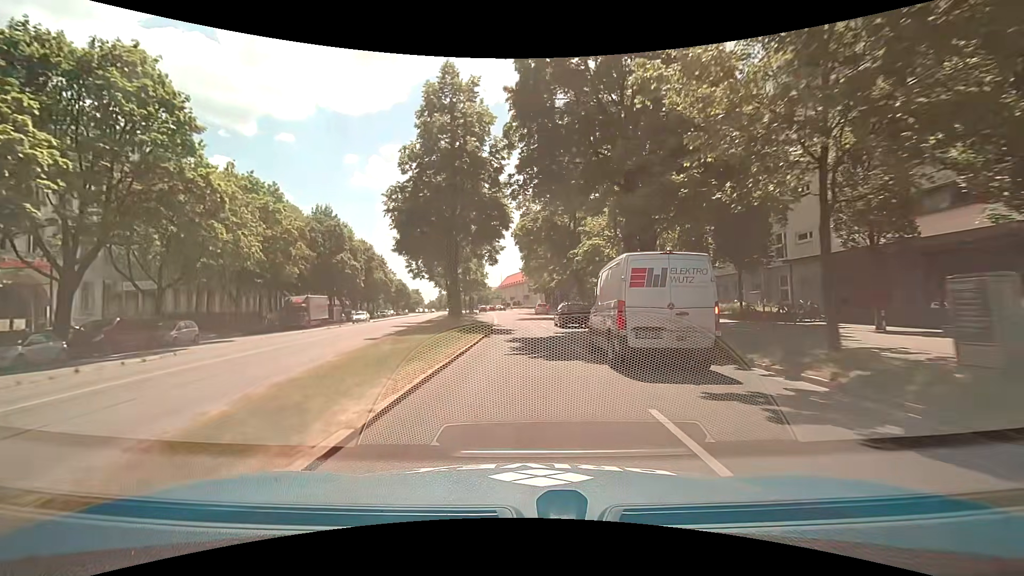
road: secondary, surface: asphalt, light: Day
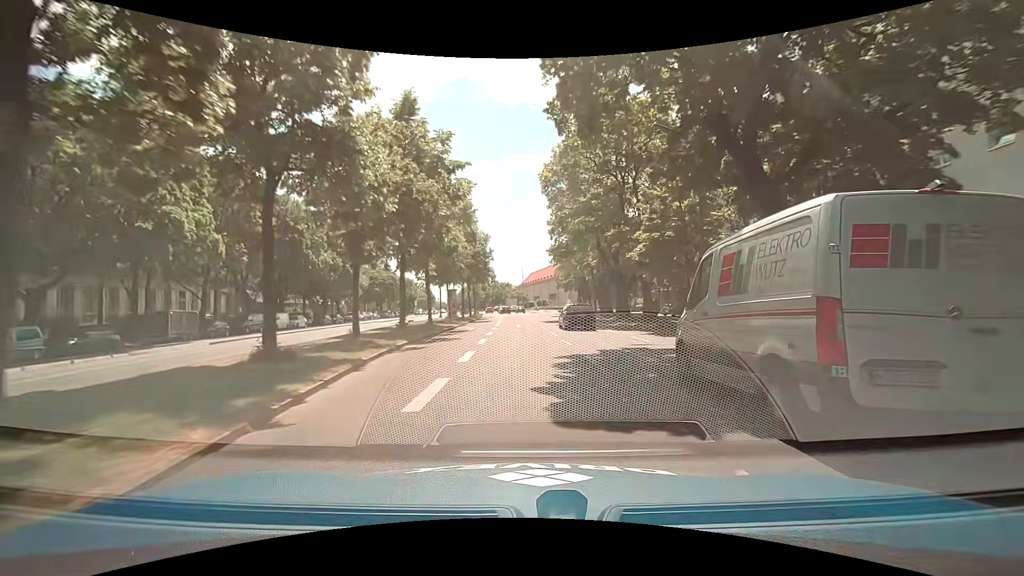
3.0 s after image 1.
(-0.6, +38.3) m; -2°
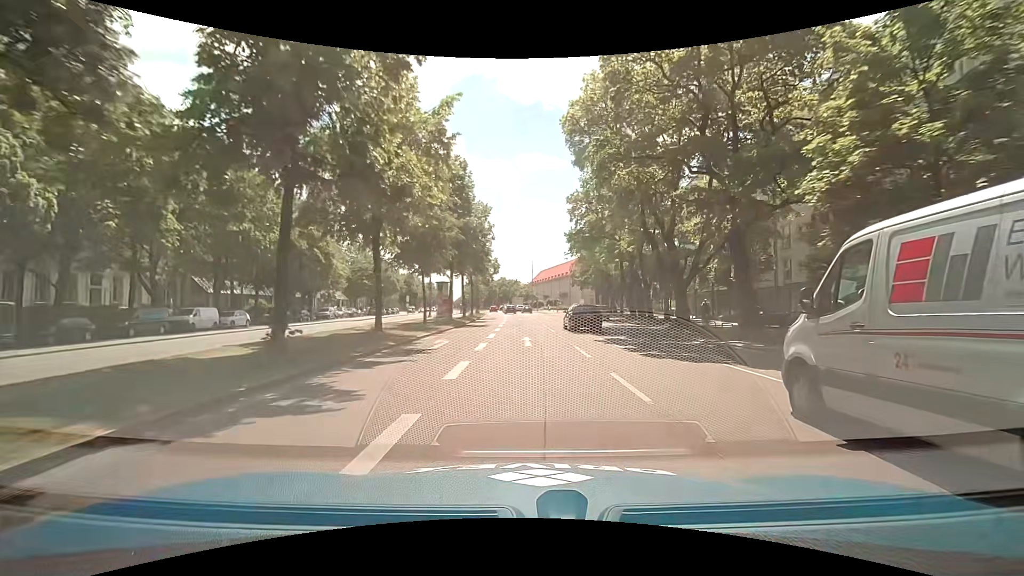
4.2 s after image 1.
(-0.4, +15.2) m; -3°
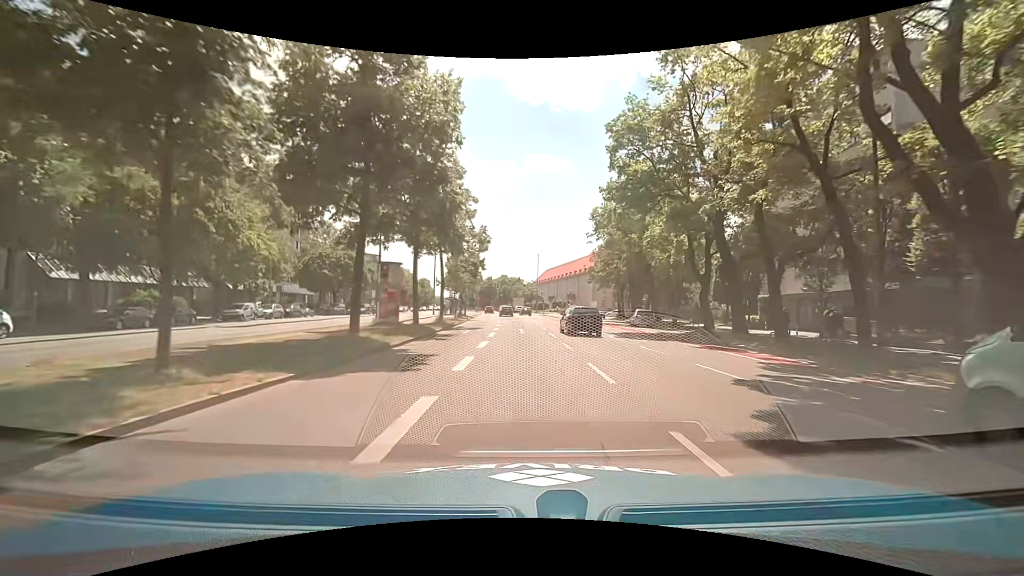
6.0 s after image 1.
(+0.3, +22.9) m; +1°
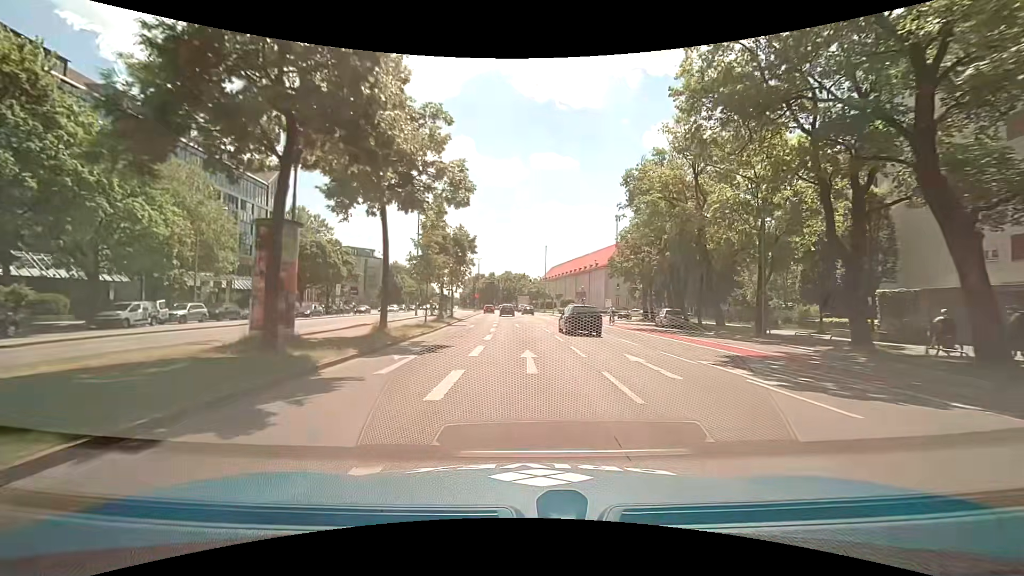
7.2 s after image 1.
(-0.1, +15.2) m; +1°
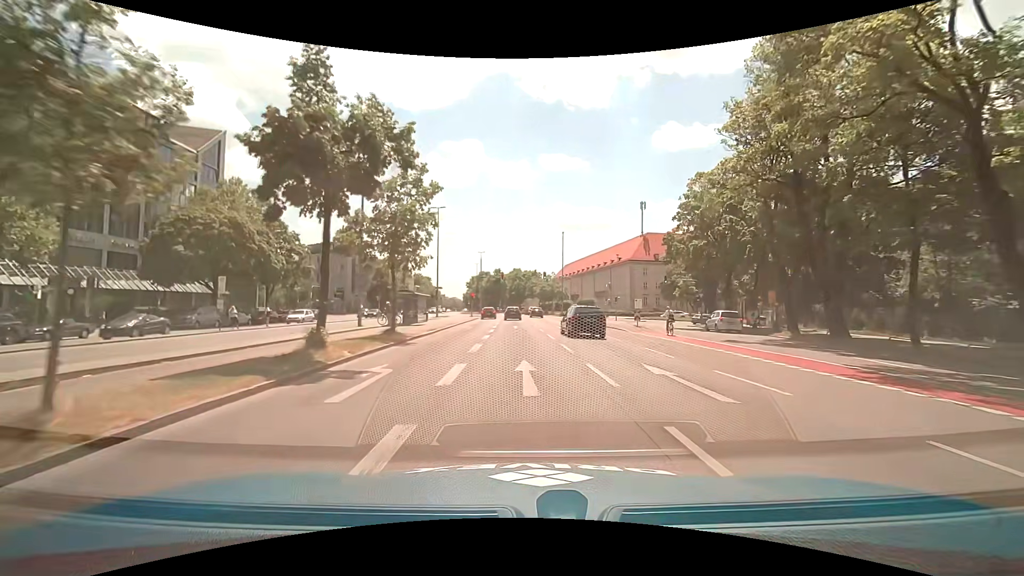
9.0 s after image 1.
(-0.7, +22.8) m; -3°
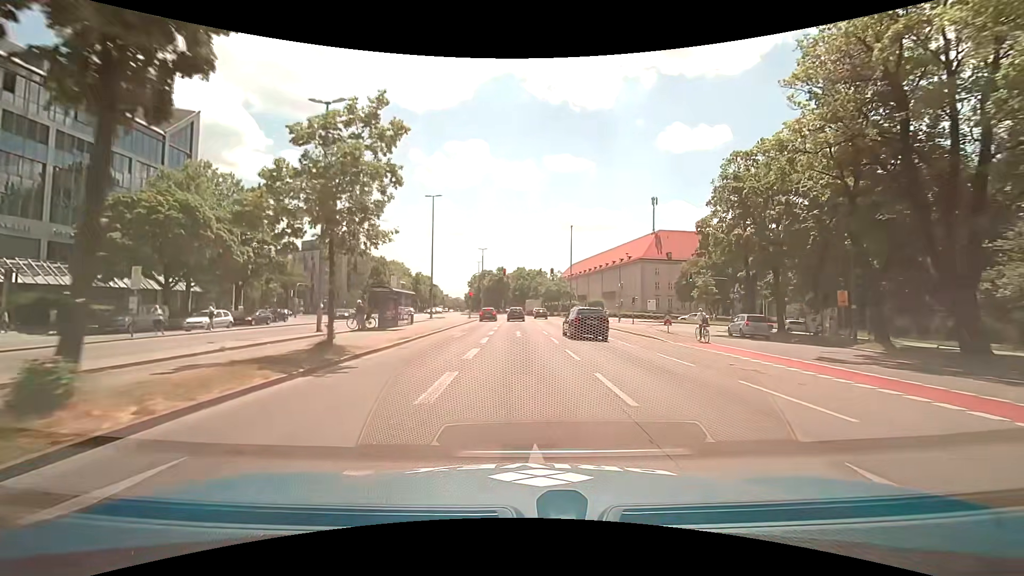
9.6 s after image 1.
(0.0, +7.6) m; -1°
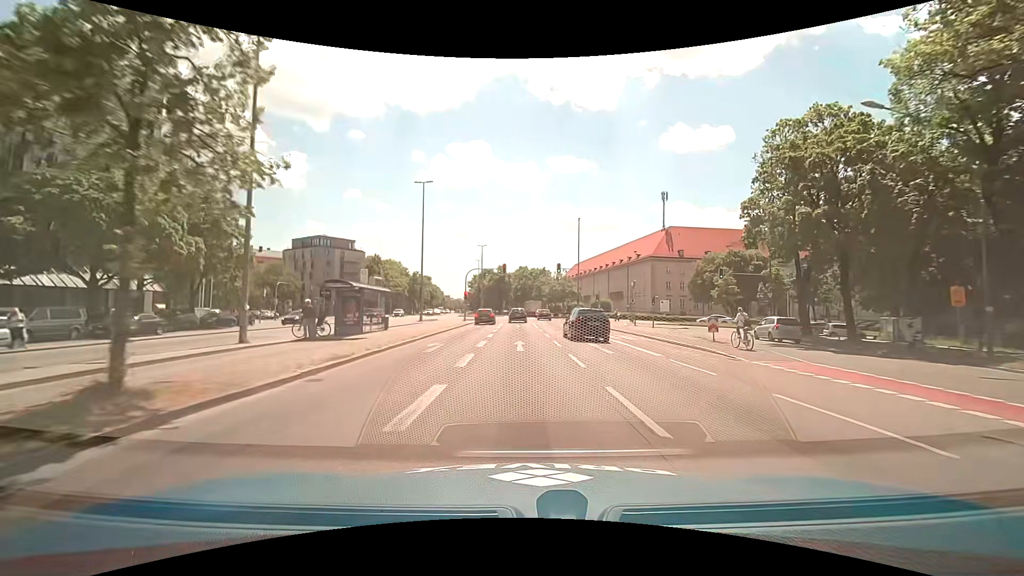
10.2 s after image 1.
(+0.1, +7.6) m; 0°
(0, +10) (0, +20) (0, +30) (0, +40) (0, +50) (0, +60) (0, +70) (0, +80) (0, +90) (0, +100) m
